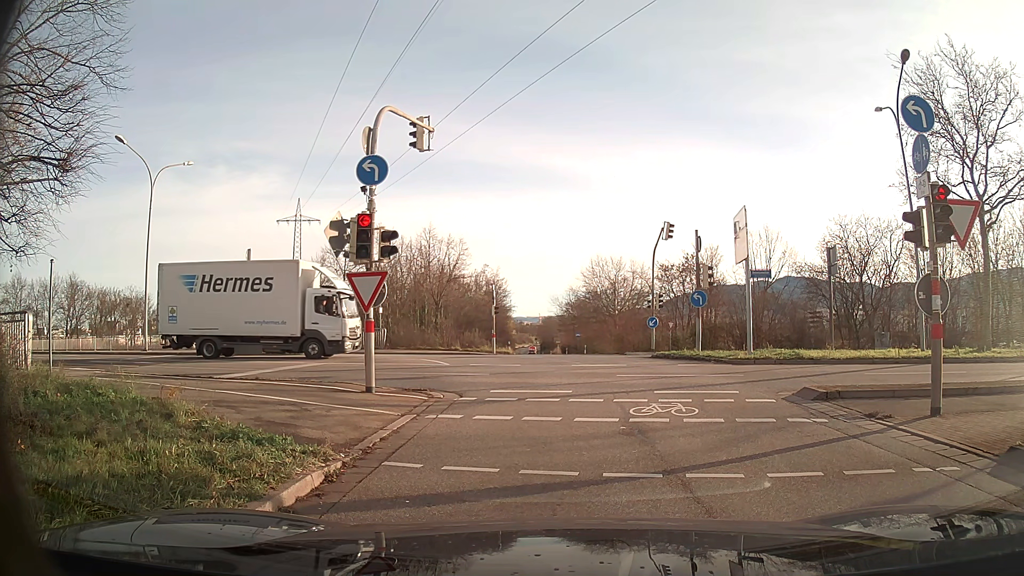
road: primary_link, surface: asphalt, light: Day
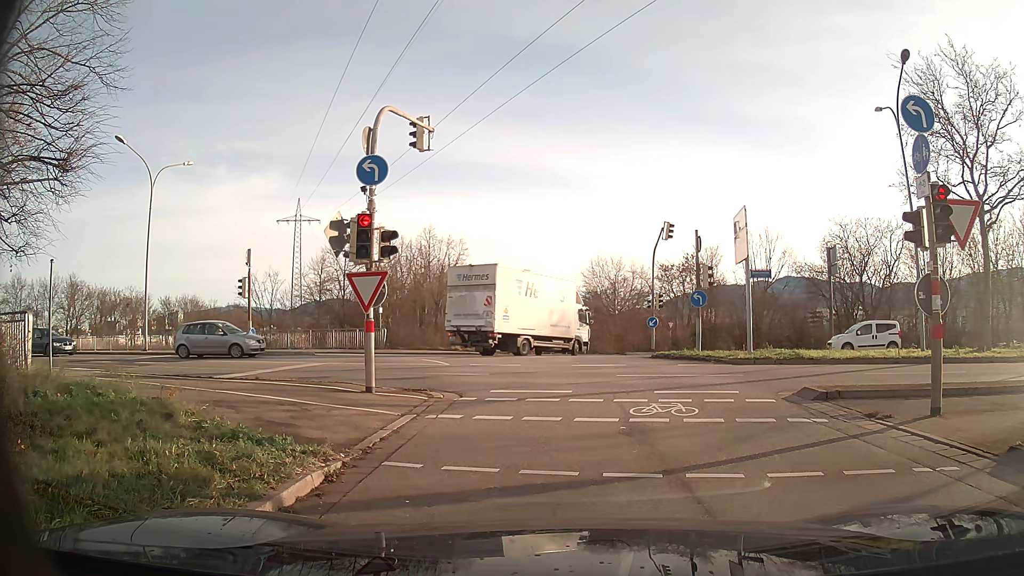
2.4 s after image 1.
(0.0, 0.0) m; 0°
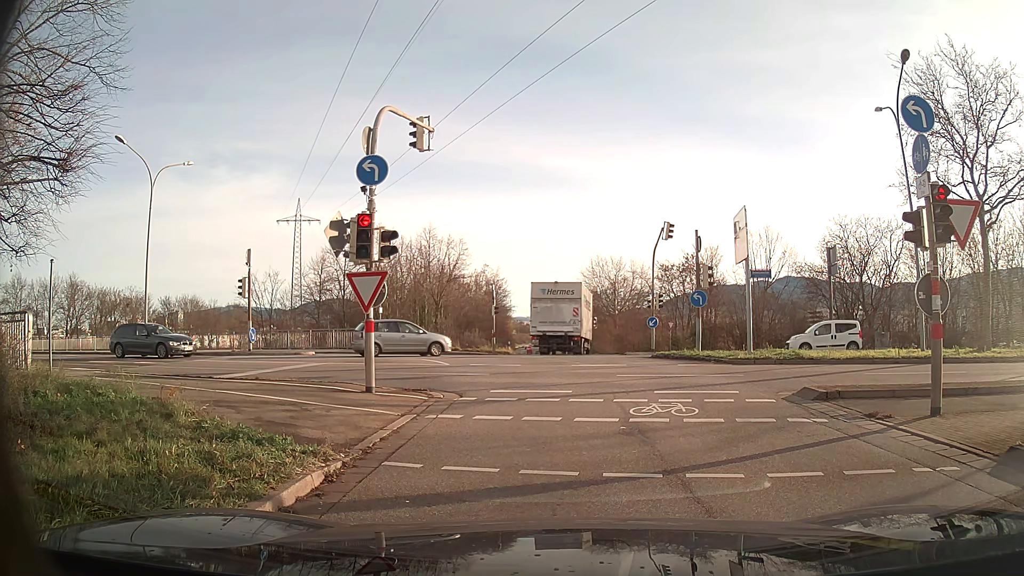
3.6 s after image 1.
(0.0, 0.0) m; 0°
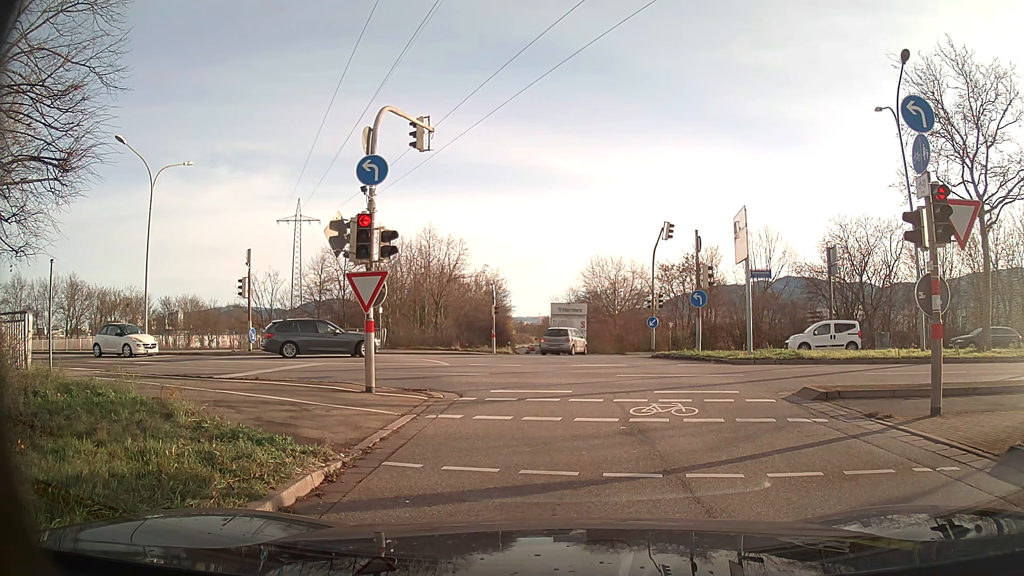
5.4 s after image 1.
(0.0, 0.0) m; 0°
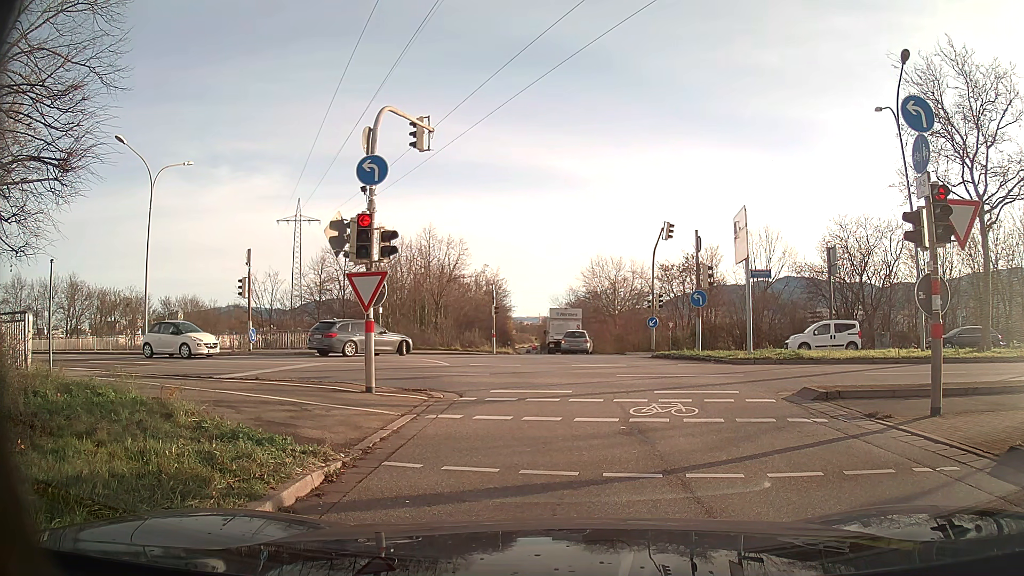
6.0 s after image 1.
(0.0, 0.0) m; 0°
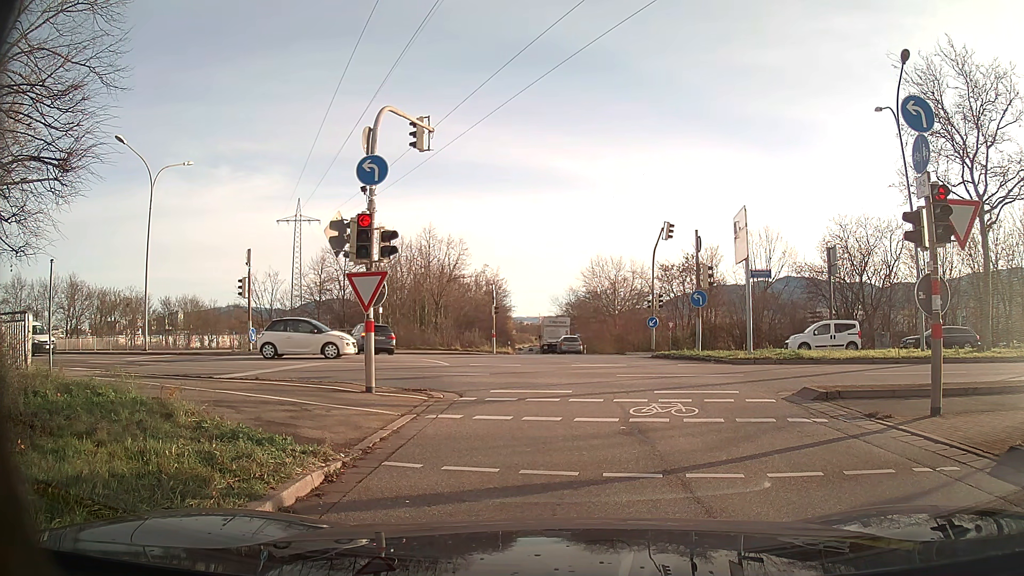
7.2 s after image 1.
(0.0, 0.0) m; 0°
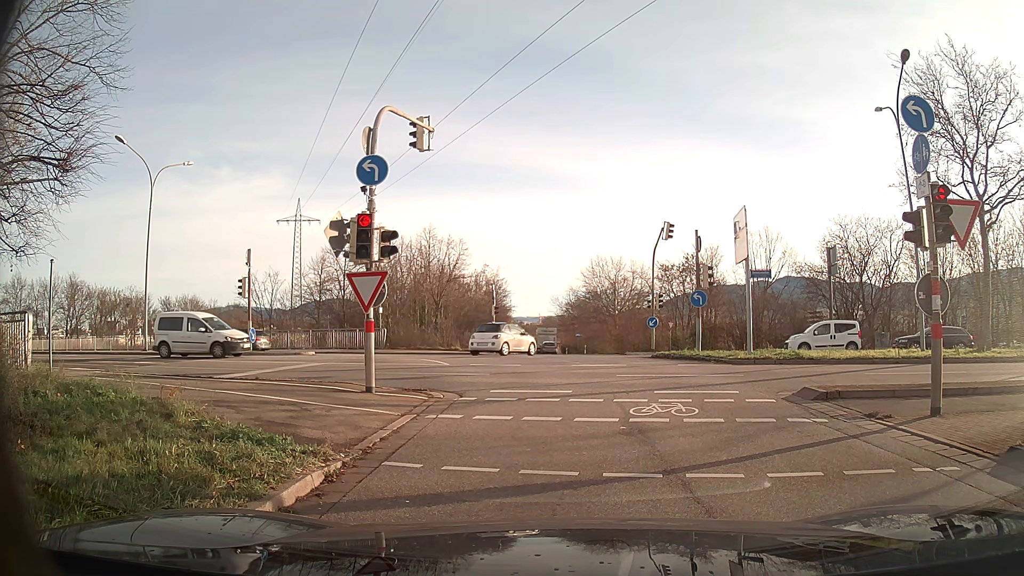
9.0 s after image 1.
(0.0, 0.0) m; 0°
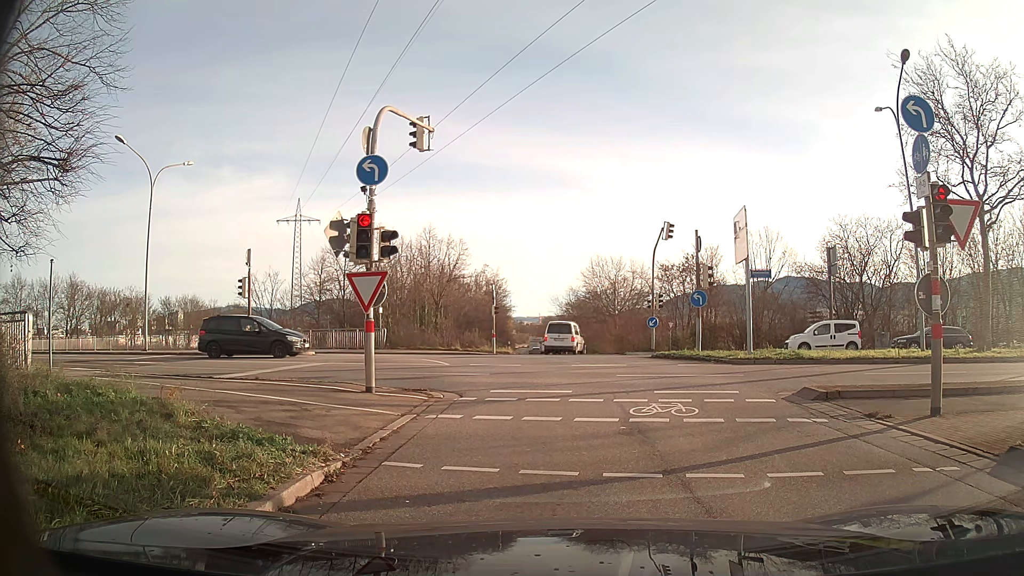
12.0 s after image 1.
(0.0, 0.0) m; 0°
